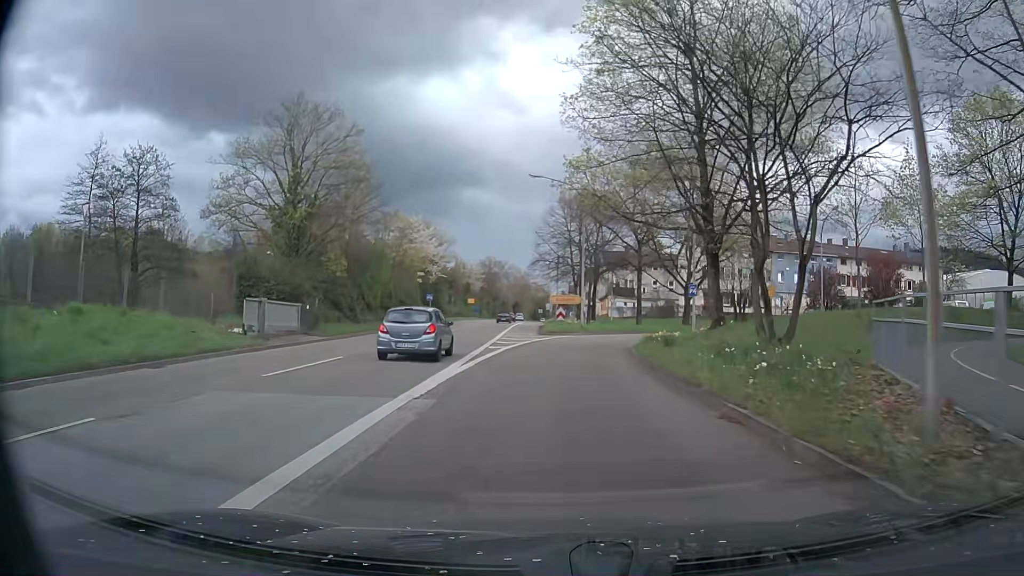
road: trunk_link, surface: asphalt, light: Day
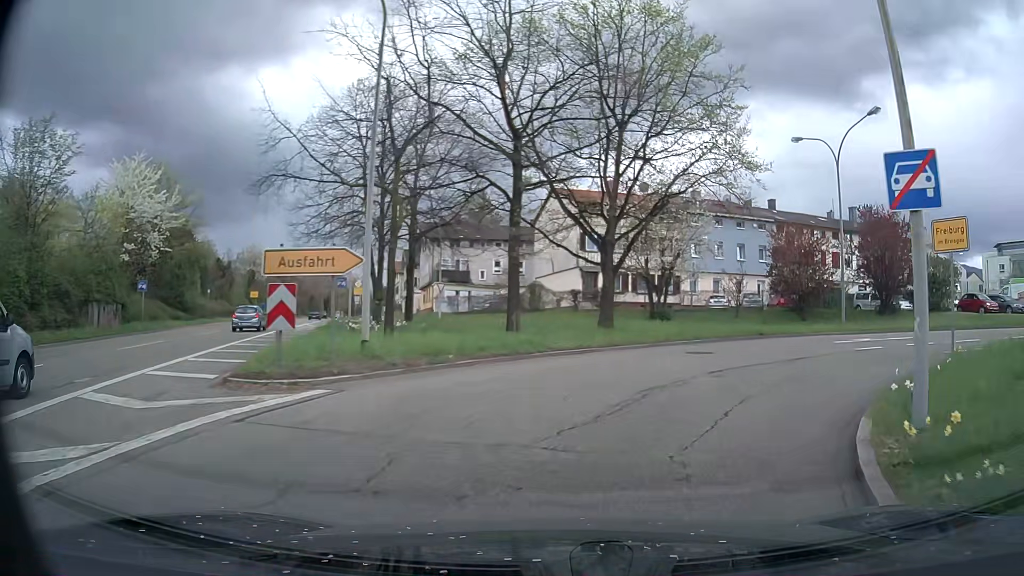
(+1.6, +27.5) m; +16°
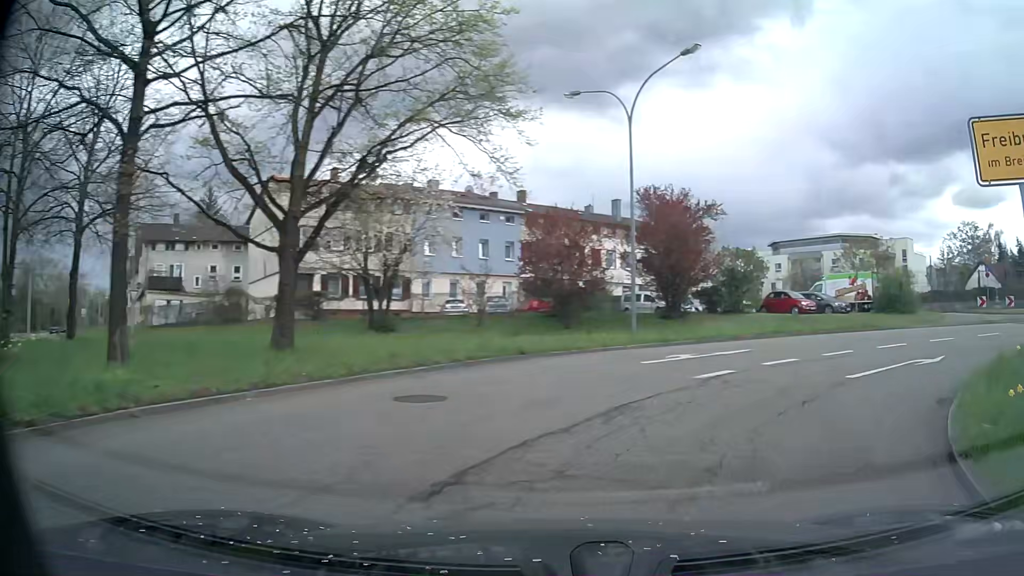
(+1.3, +8.4) m; +21°
(+3, +9) (+10, +16) (+20, +17) (+30, +15) (+39, +10) (+46, +4) (+53, -4) (+59, -12) (+65, -20) (+69, -29) m
